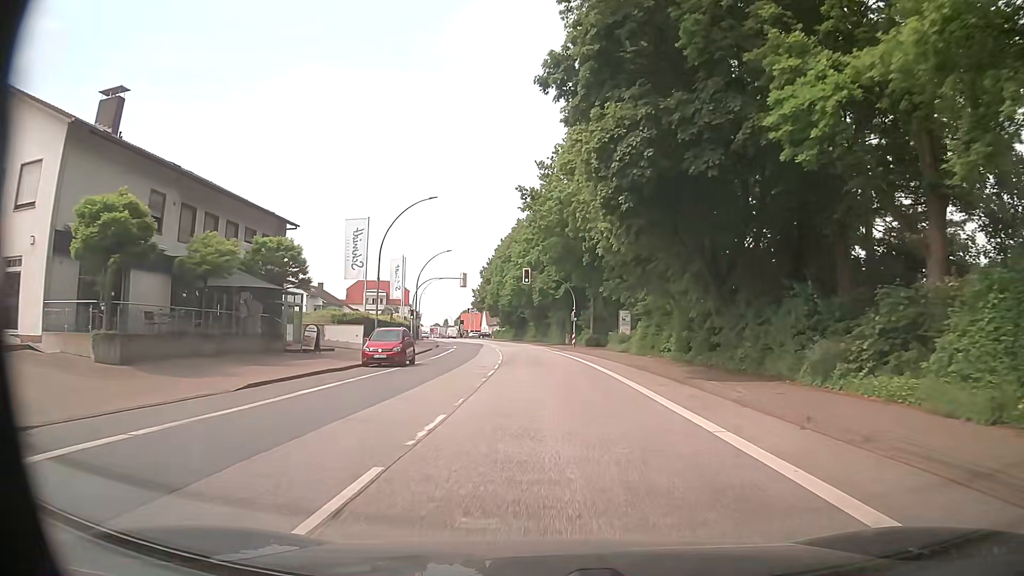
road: primary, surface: asphalt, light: Day
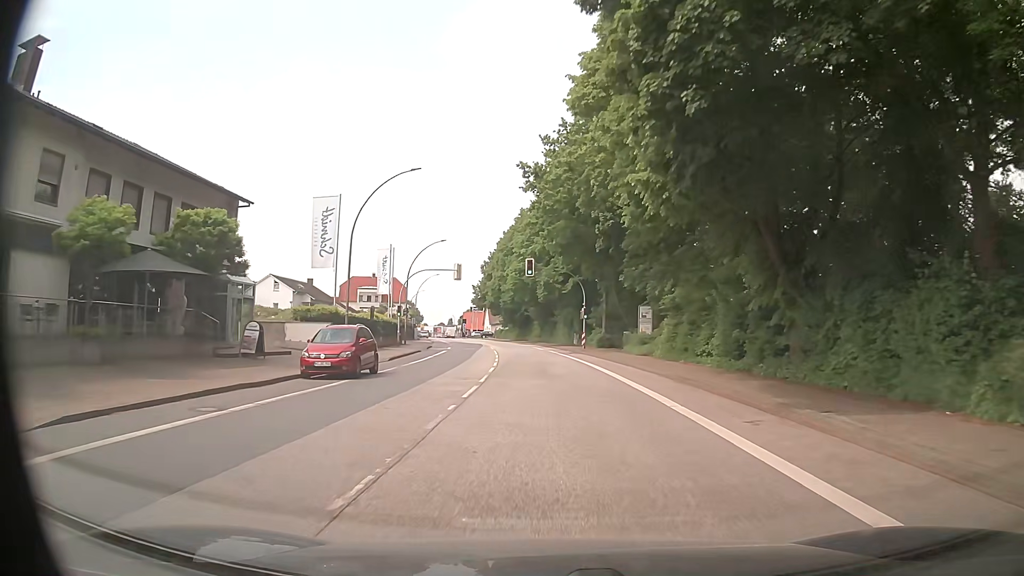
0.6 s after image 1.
(0.0, +7.6) m; 0°
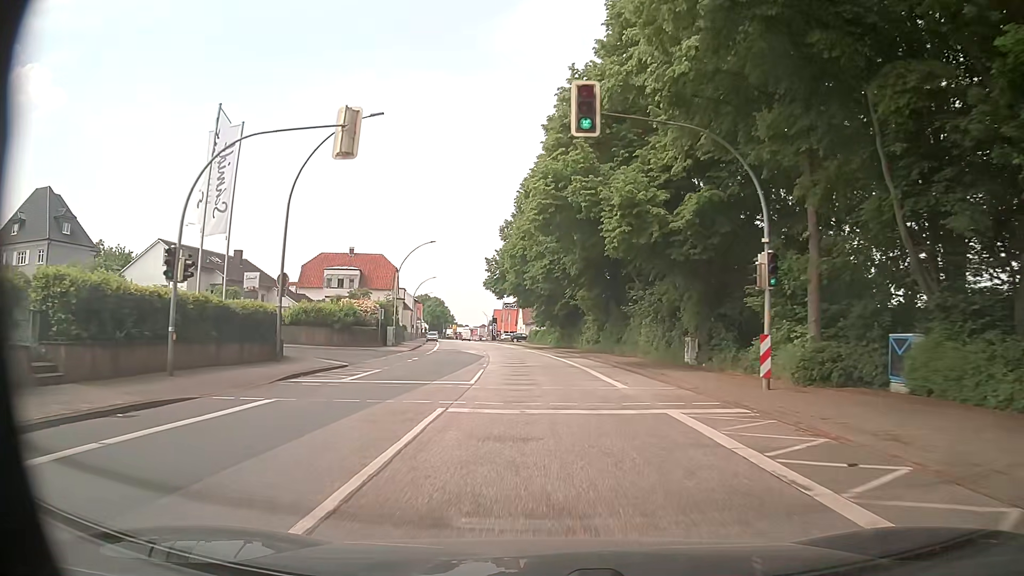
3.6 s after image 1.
(-1.1, +38.0) m; -4°
(0, +10) (0, +20) (-1, +30) (-2, +40) (-3, +50) (-4, +60) (-5, +70) (-7, +80) (-9, +89) (-10, +99) m
